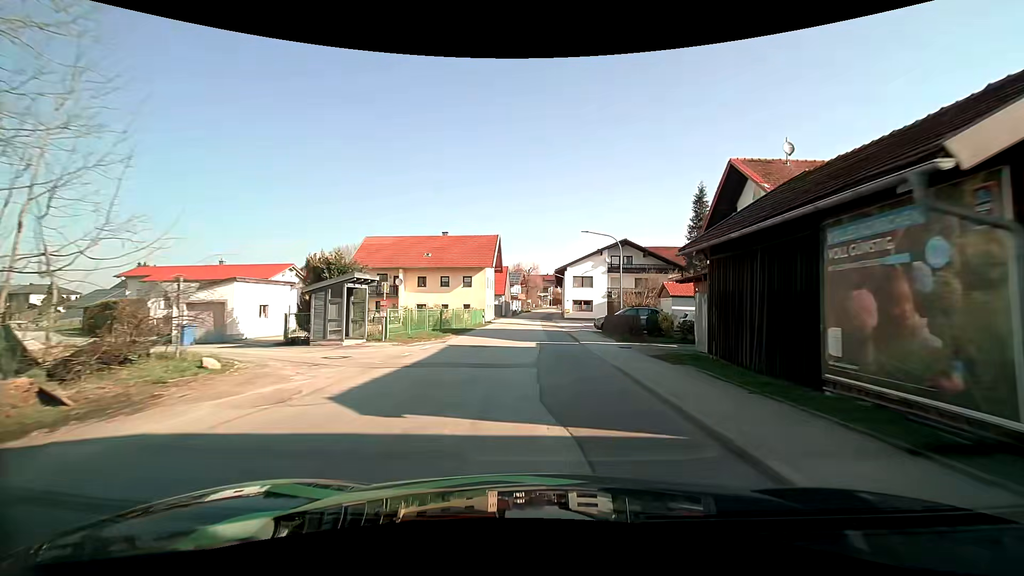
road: tertiary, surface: asphalt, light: Day
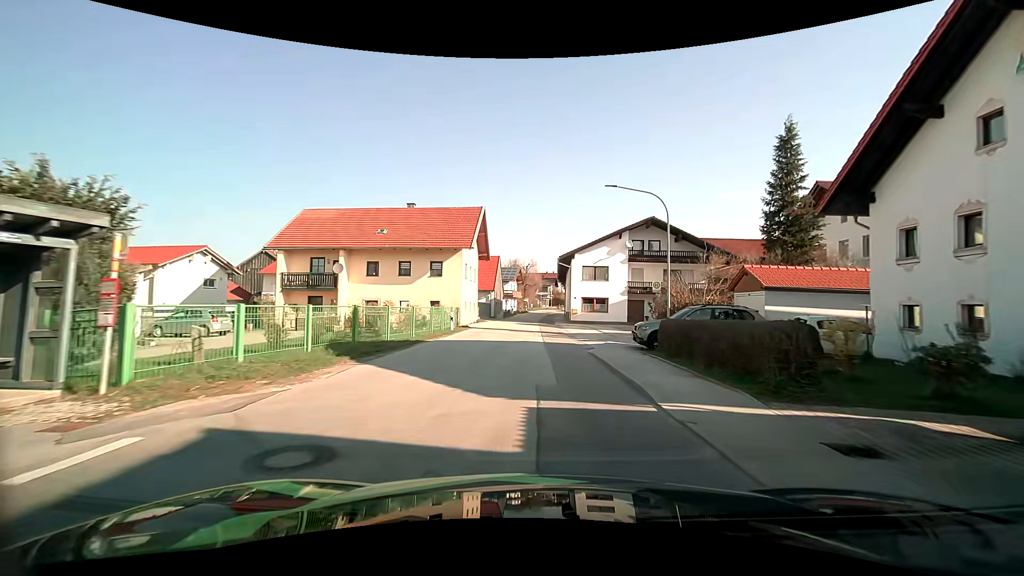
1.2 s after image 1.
(-0.1, +14.2) m; -1°
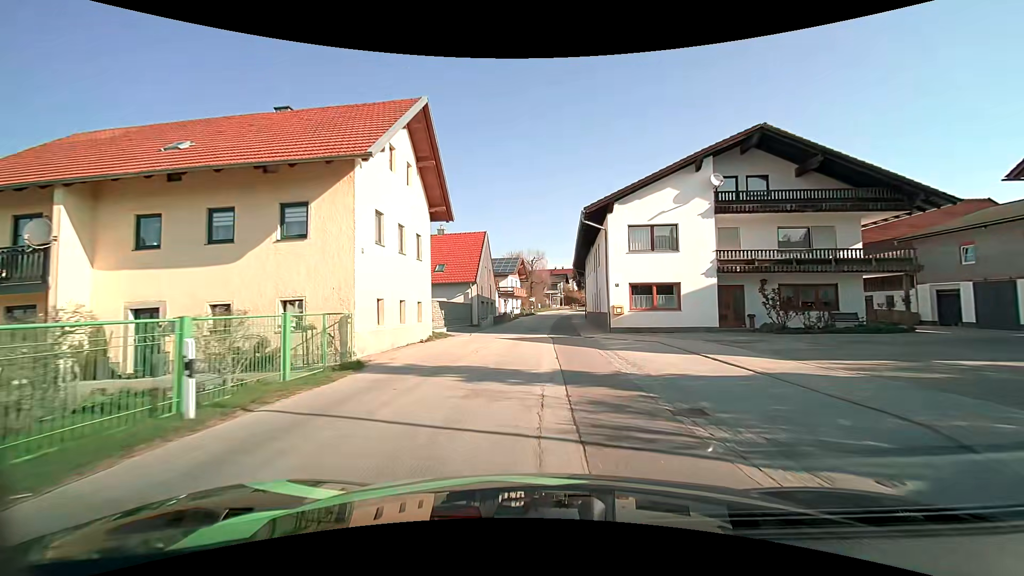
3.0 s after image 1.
(+0.1, +20.7) m; 0°
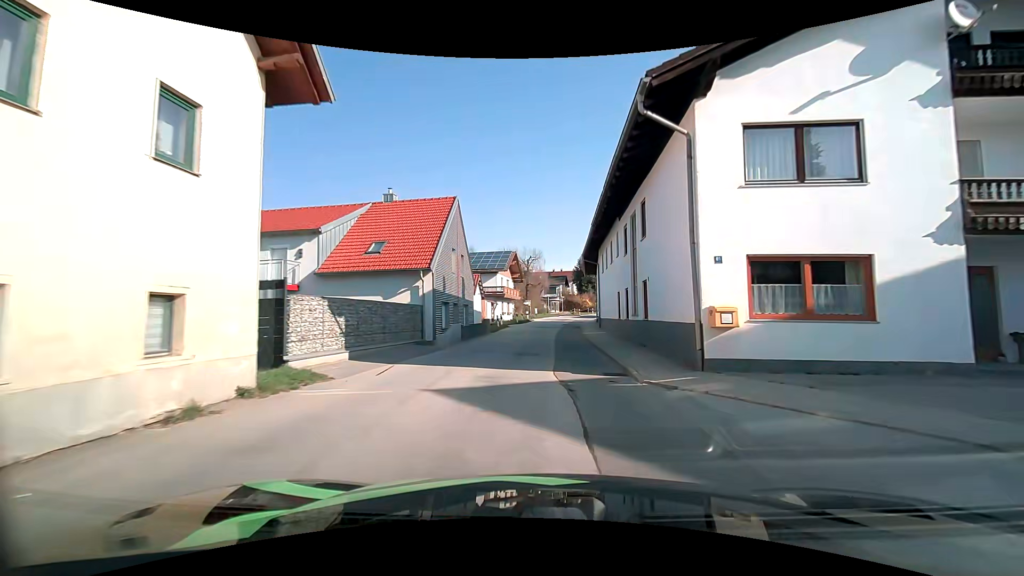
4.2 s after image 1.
(-0.1, +13.7) m; 0°
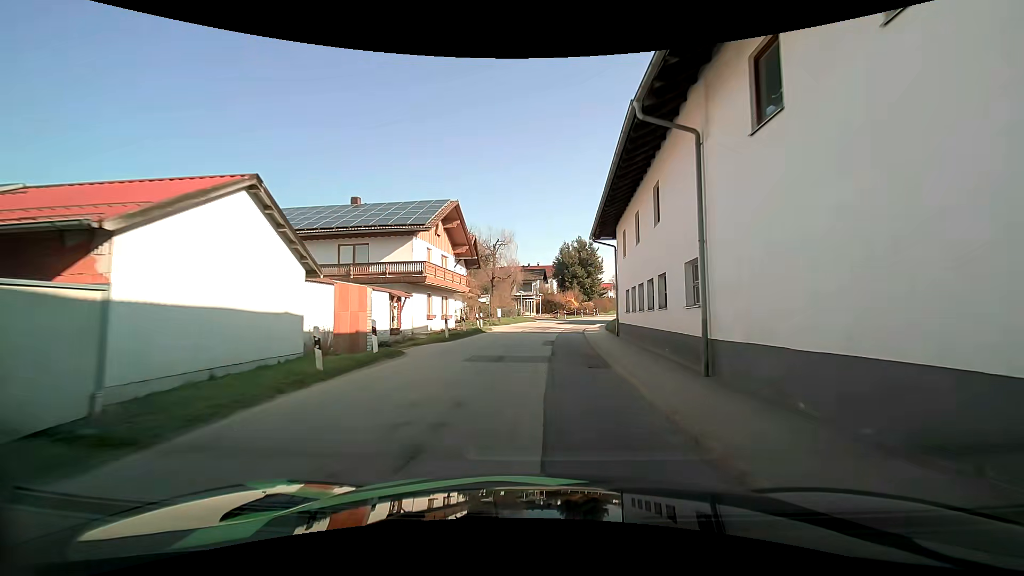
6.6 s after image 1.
(+0.5, +27.6) m; +1°
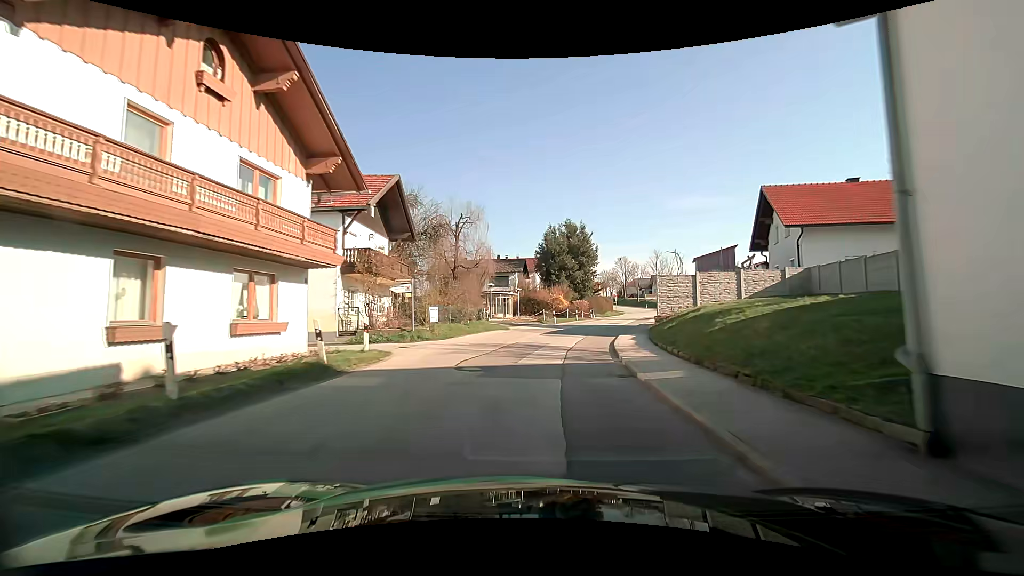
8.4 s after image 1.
(+0.6, +20.6) m; +4°
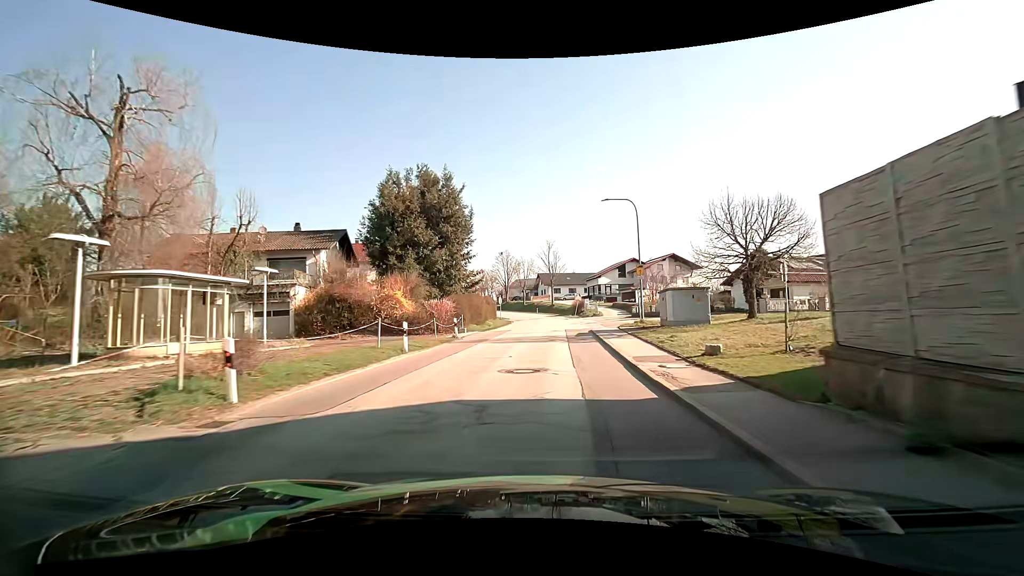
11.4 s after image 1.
(+3.5, +33.3) m; +13°
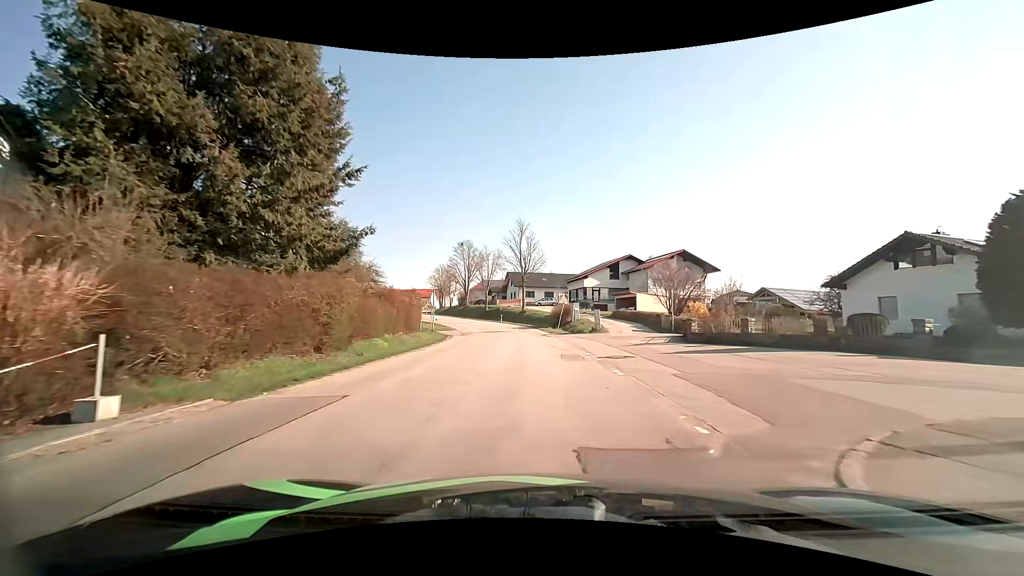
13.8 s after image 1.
(+1.0, +26.6) m; +3°
